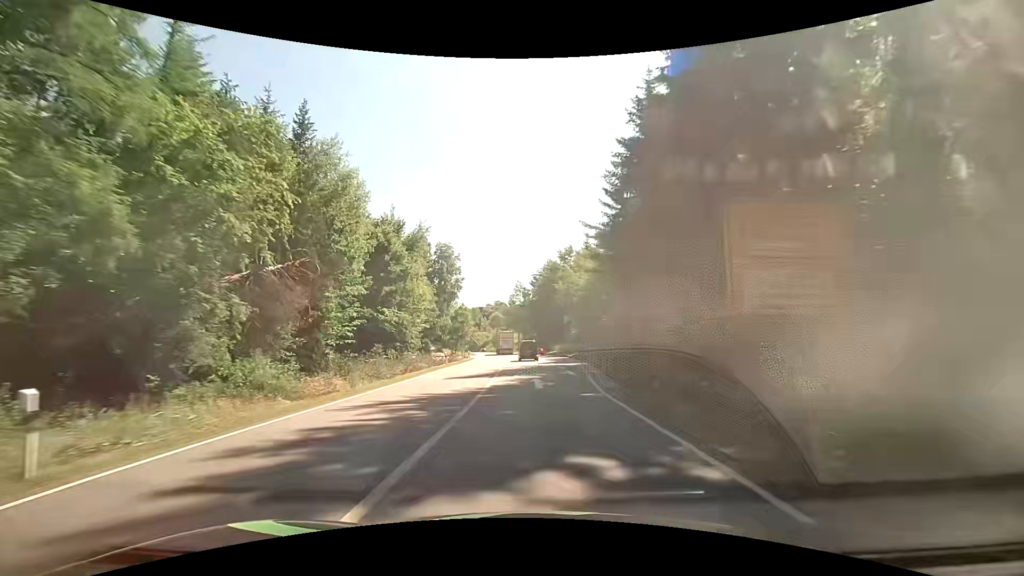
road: primary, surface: asphalt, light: Day
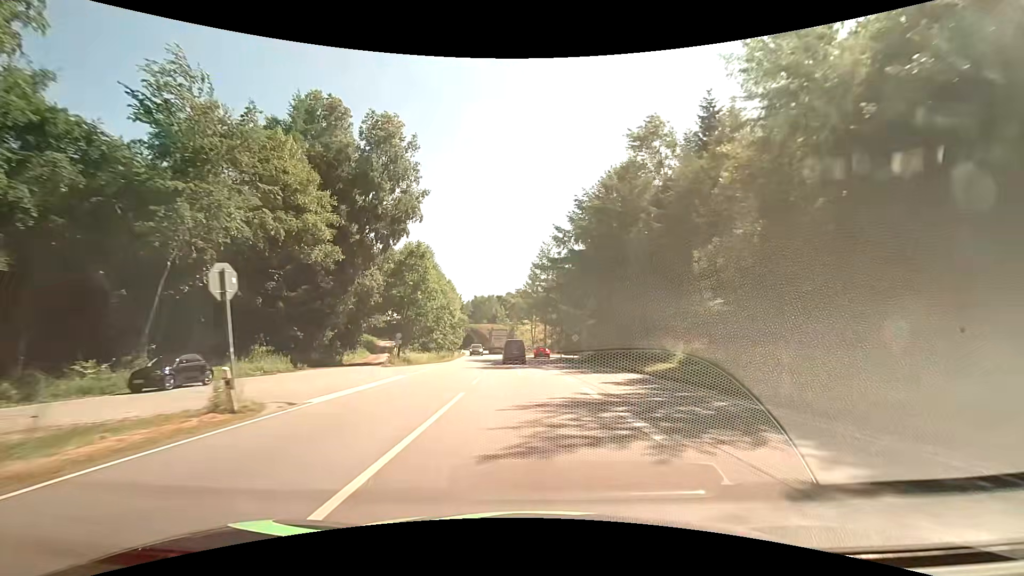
(-1.9, +58.3) m; -3°
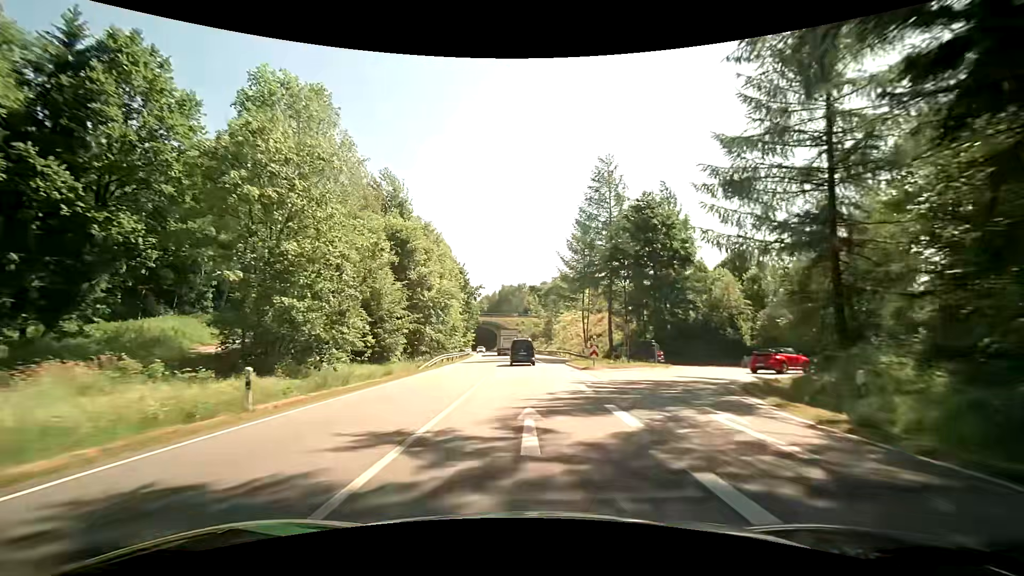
(-1.8, +46.3) m; -4°
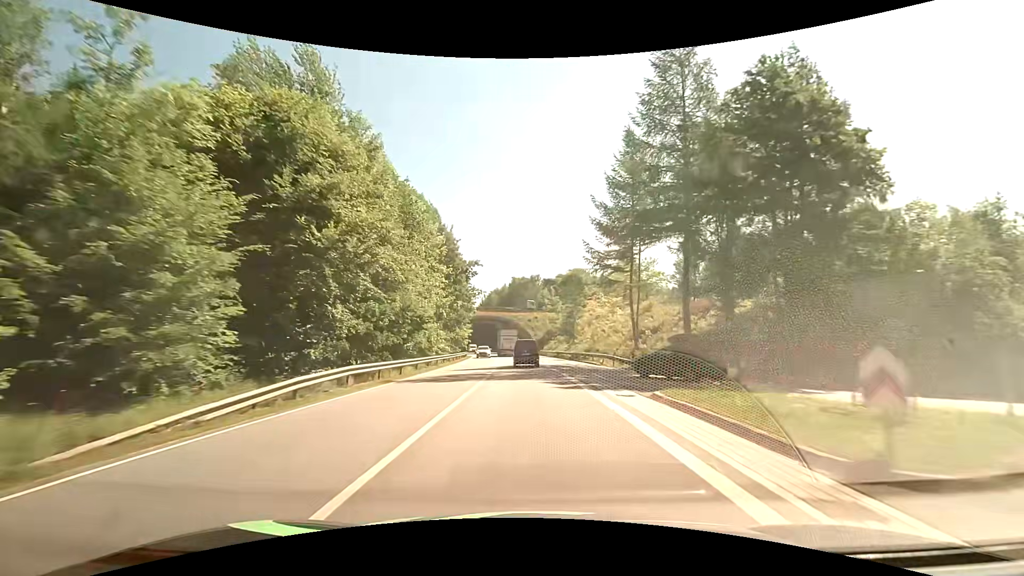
(-0.3, +23.5) m; -1°
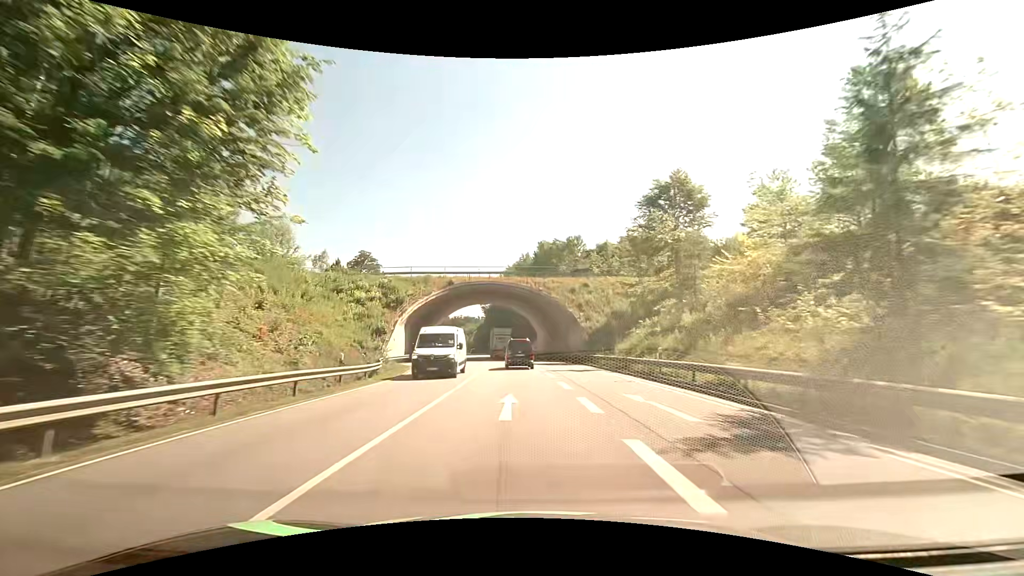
(-1.7, +59.1) m; -4°
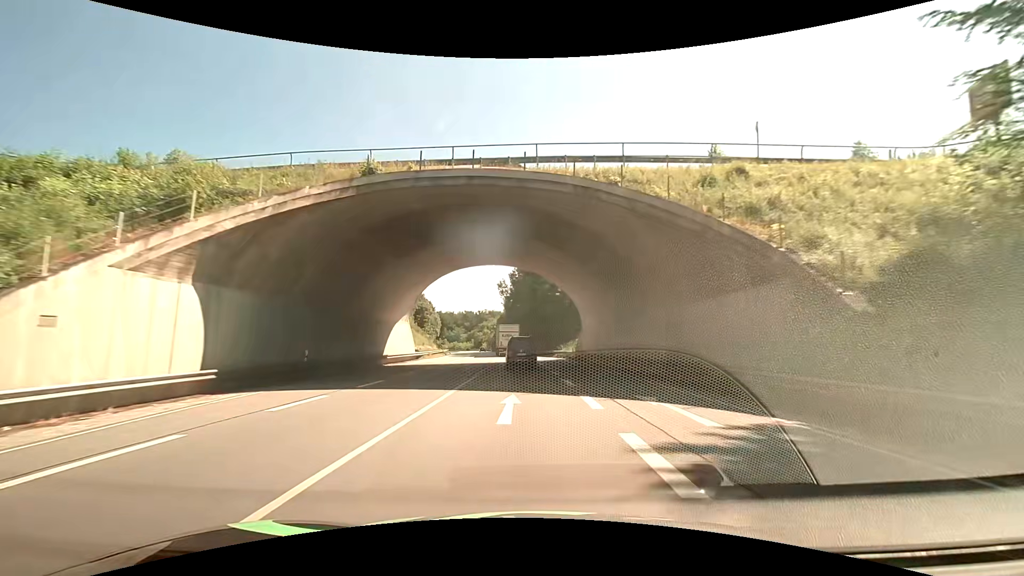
(-0.9, +35.5) m; -3°
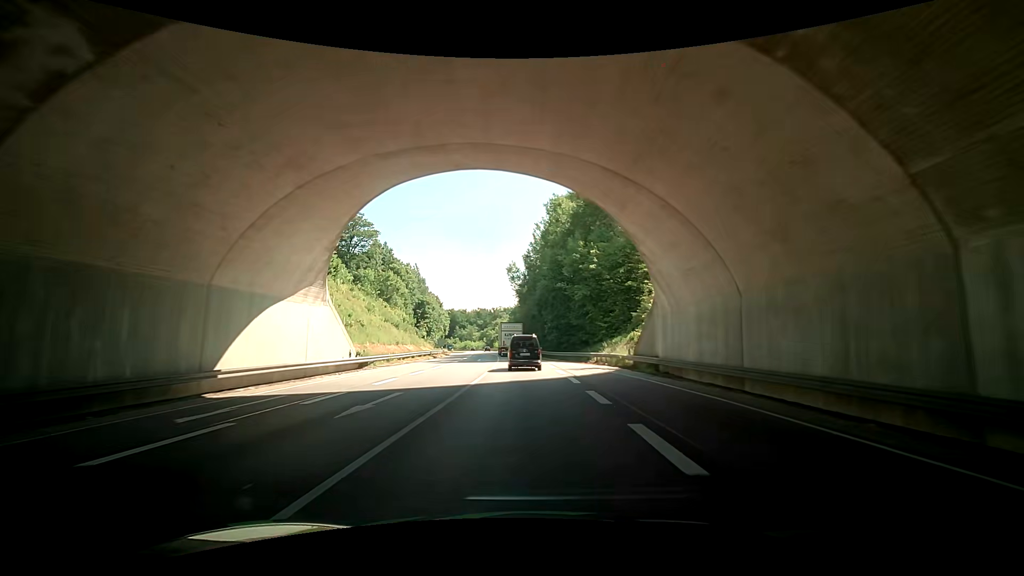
(-0.5, +23.2) m; -3°
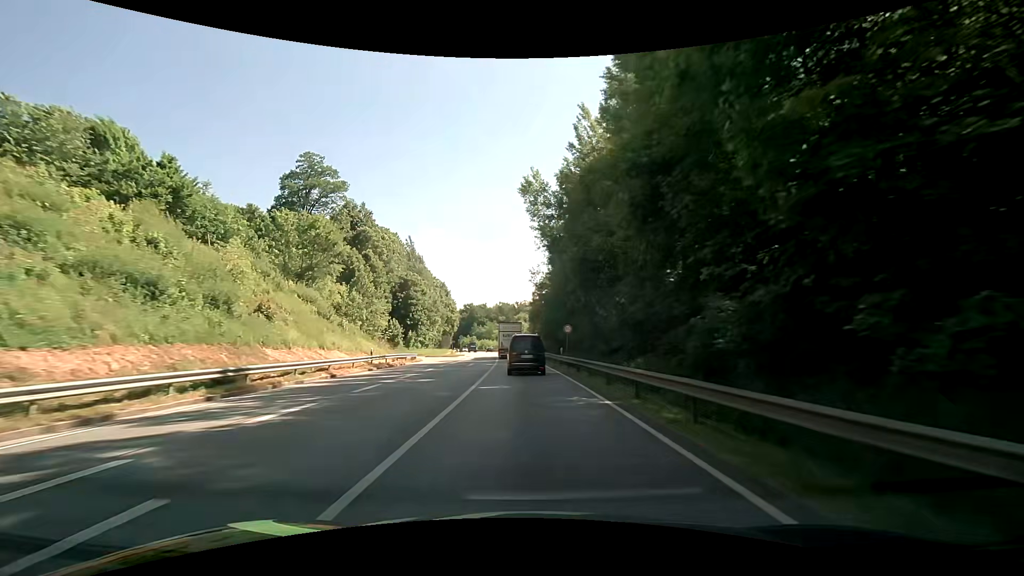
(-0.4, +45.1) m; -3°
(0, +10) (0, +20) (0, +30) (-1, +40) (-1, +50) (-2, +60) (-3, +70) (-4, +80) (-4, +90) (-5, +100) m
